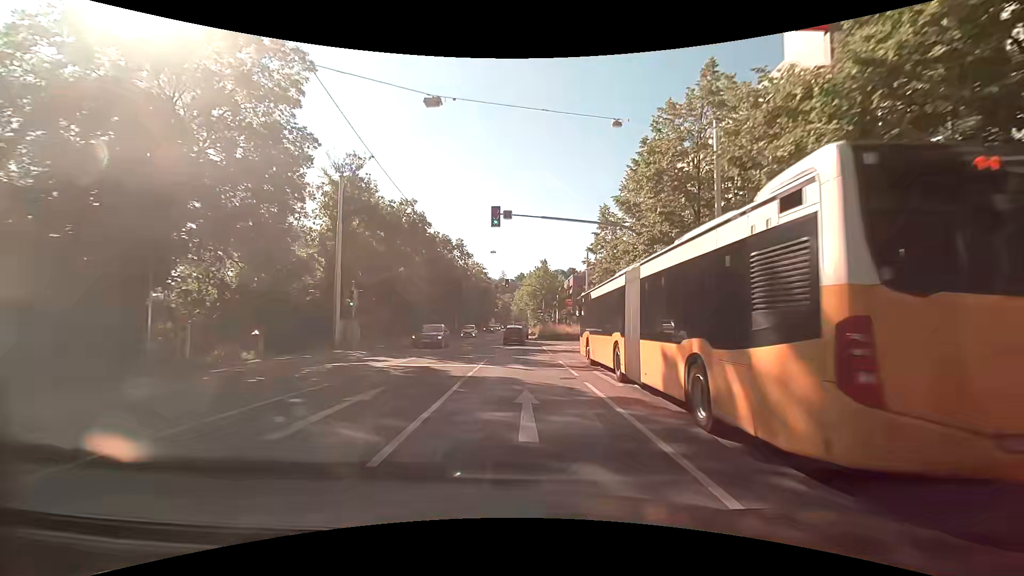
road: secondary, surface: asphalt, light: Day
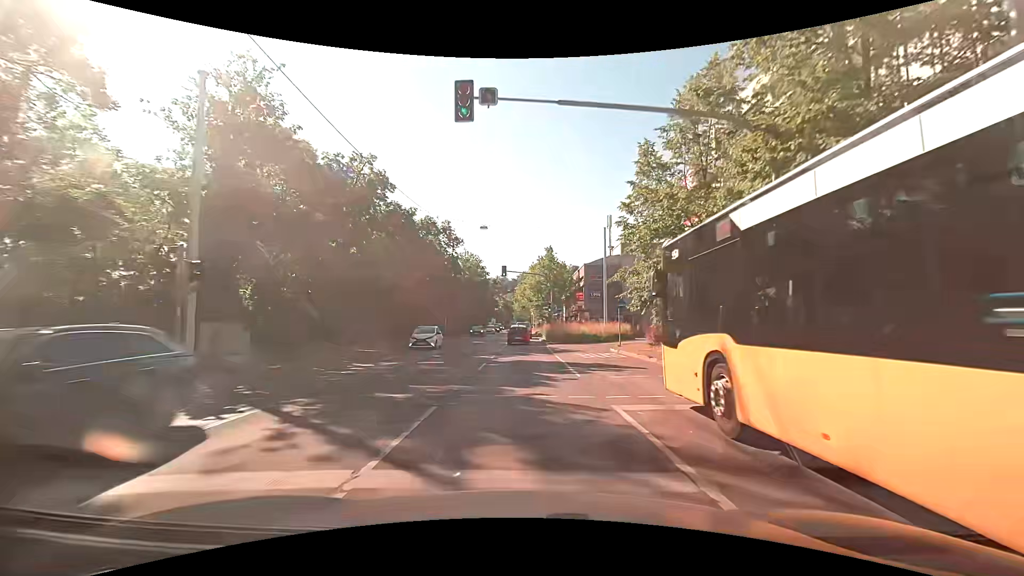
(-0.1, +12.7) m; -1°
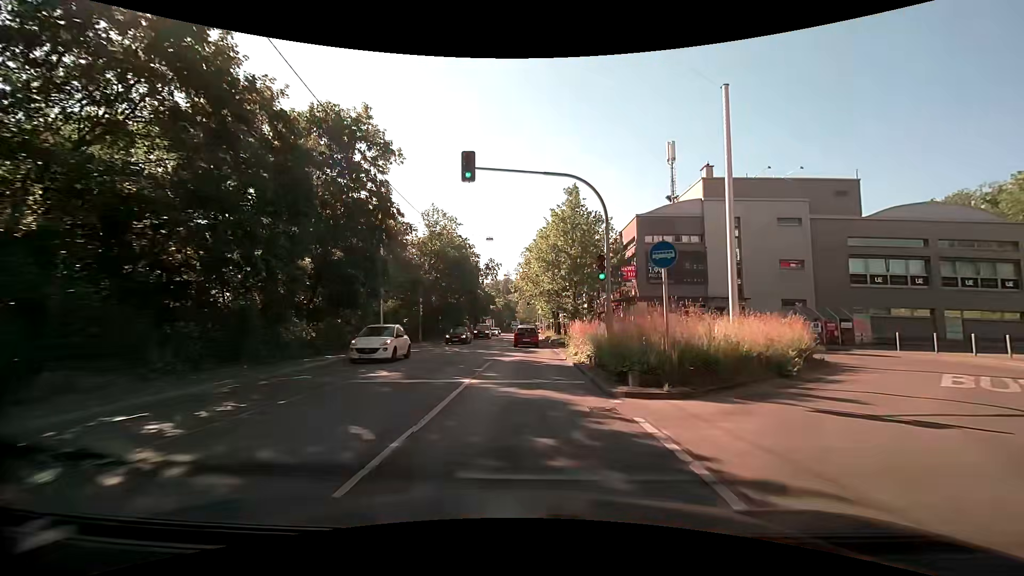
(+0.1, +29.8) m; 0°
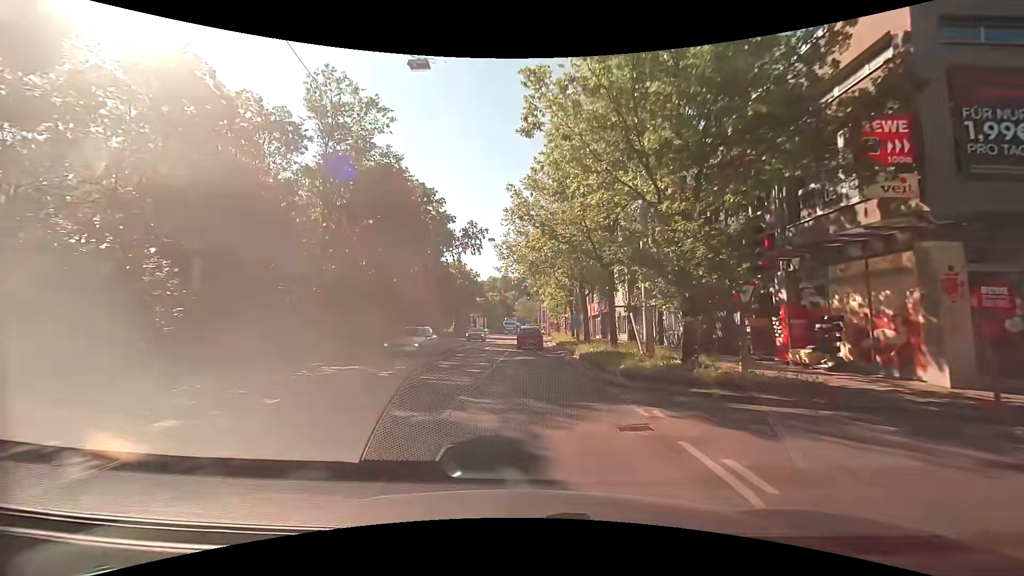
(-0.3, +26.3) m; -1°
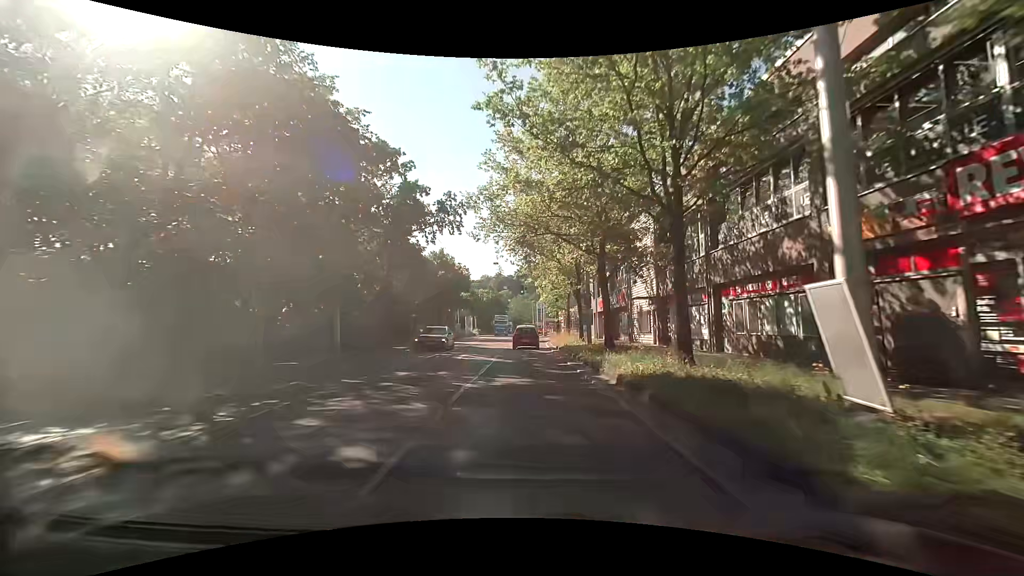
(+0.1, +10.5) m; 0°
